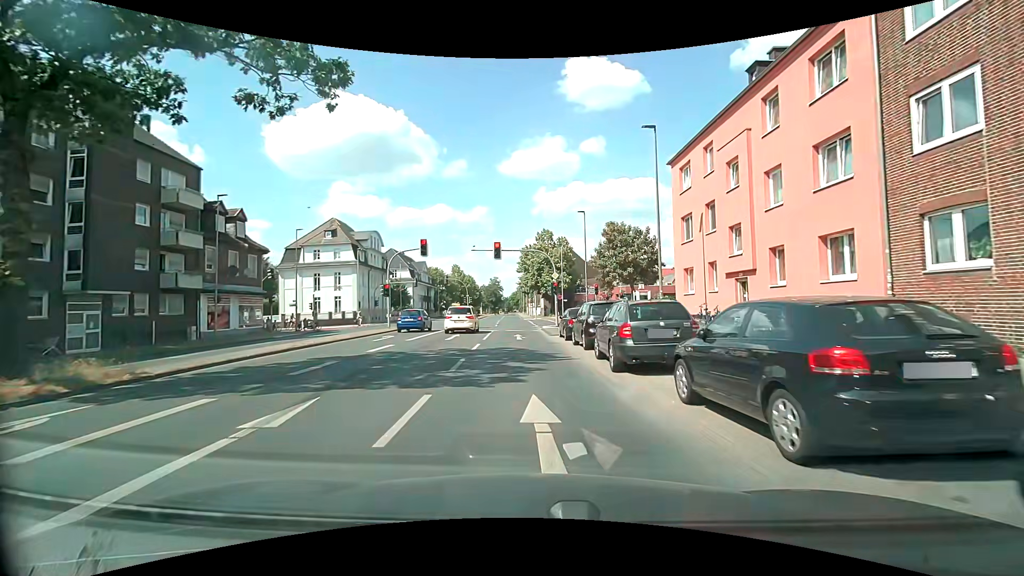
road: secondary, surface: asphalt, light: Day
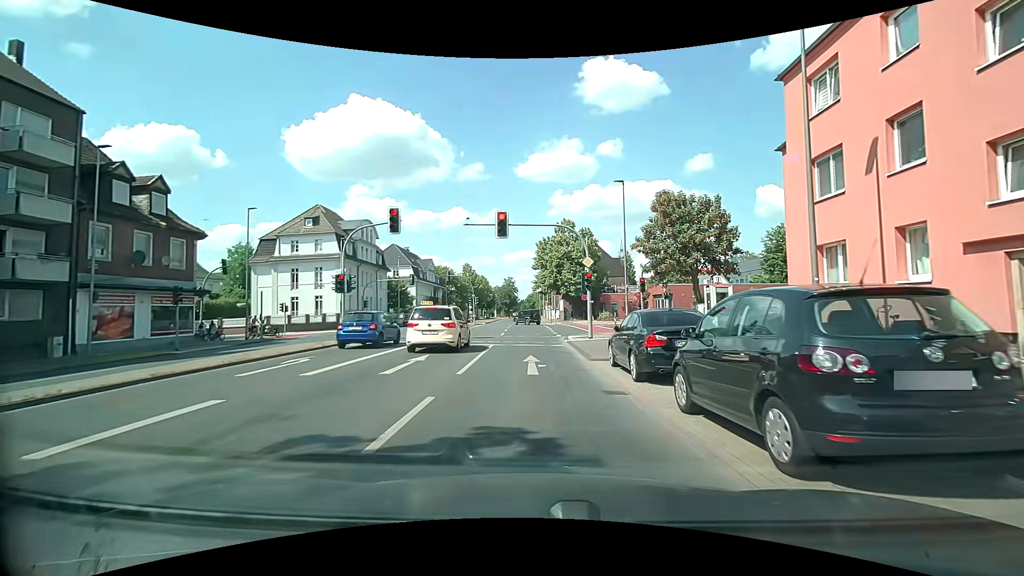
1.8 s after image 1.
(-0.4, +11.8) m; -2°
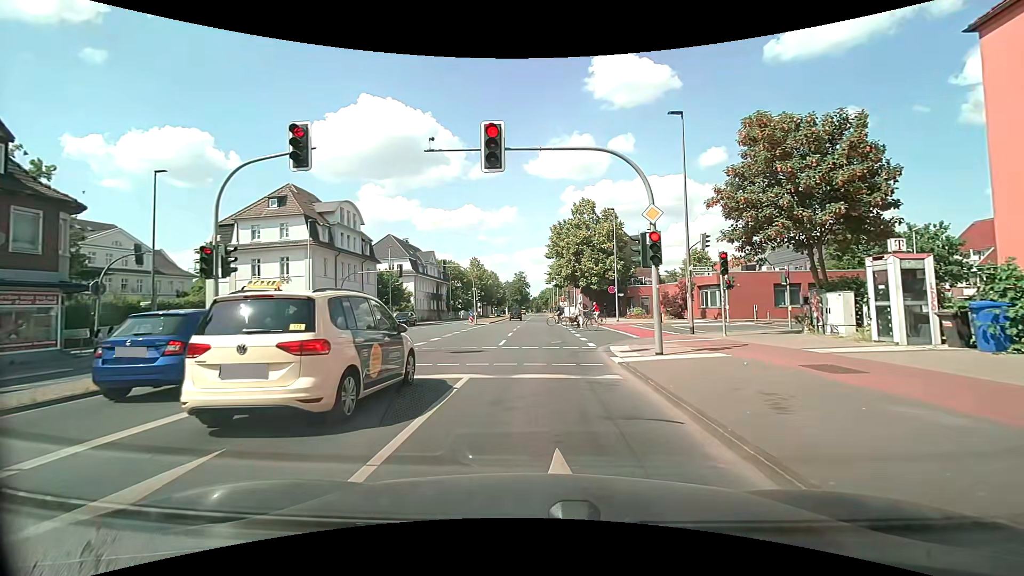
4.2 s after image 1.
(-0.2, +11.1) m; -3°
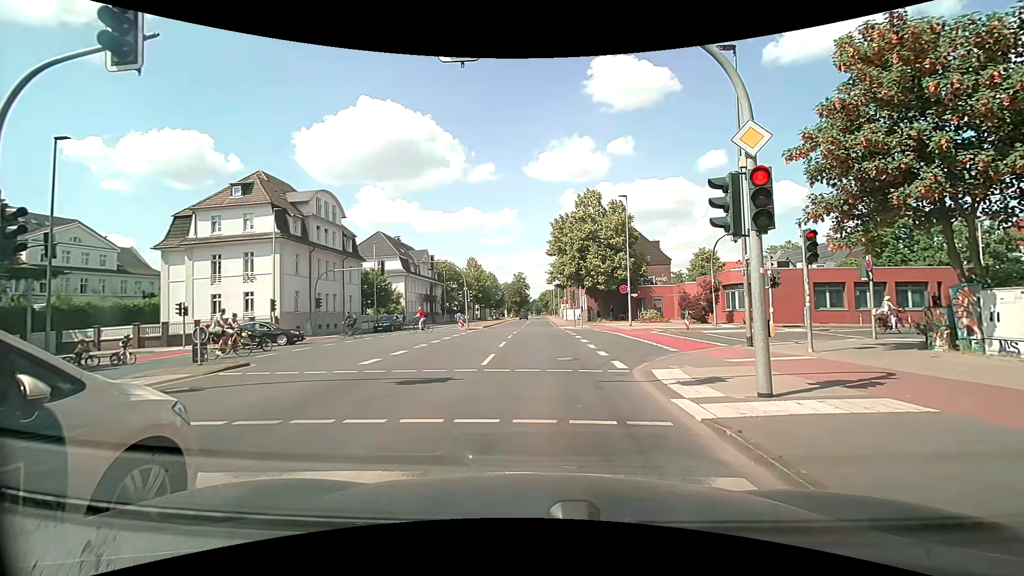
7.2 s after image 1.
(+0.2, +5.9) m; +1°
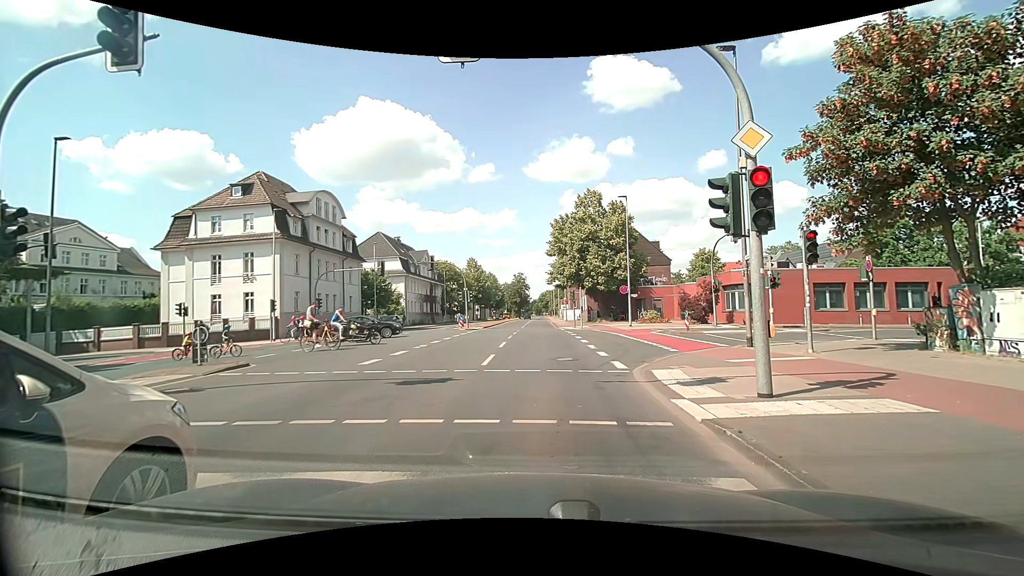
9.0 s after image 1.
(0.0, +0.1) m; 0°
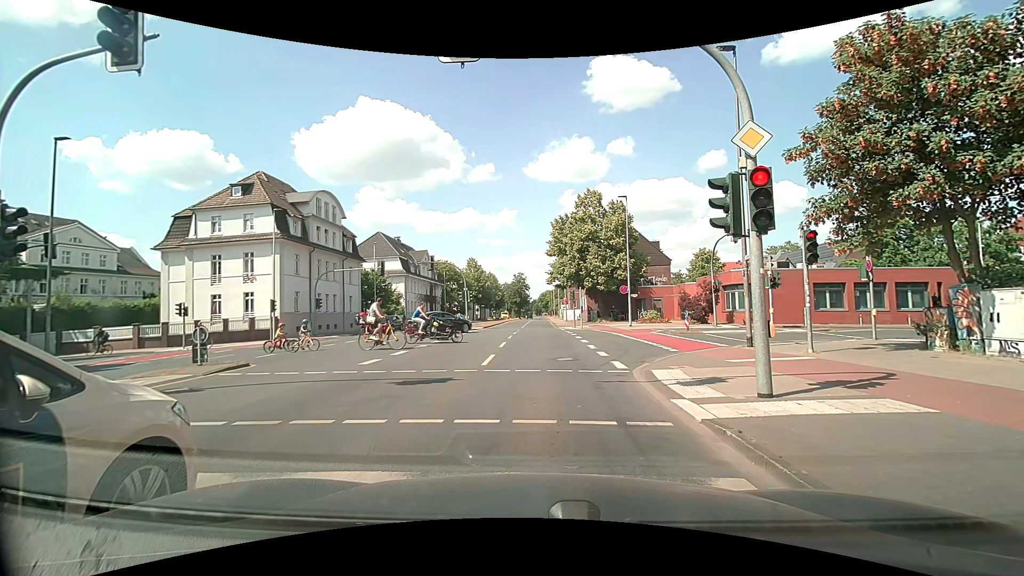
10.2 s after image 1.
(0.0, 0.0) m; 0°
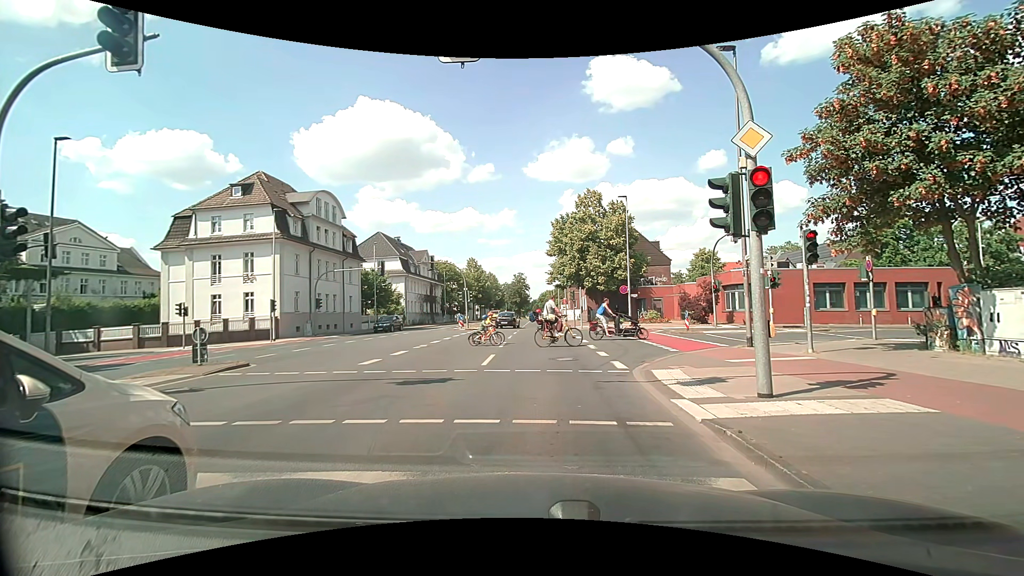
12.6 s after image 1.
(0.0, 0.0) m; 0°
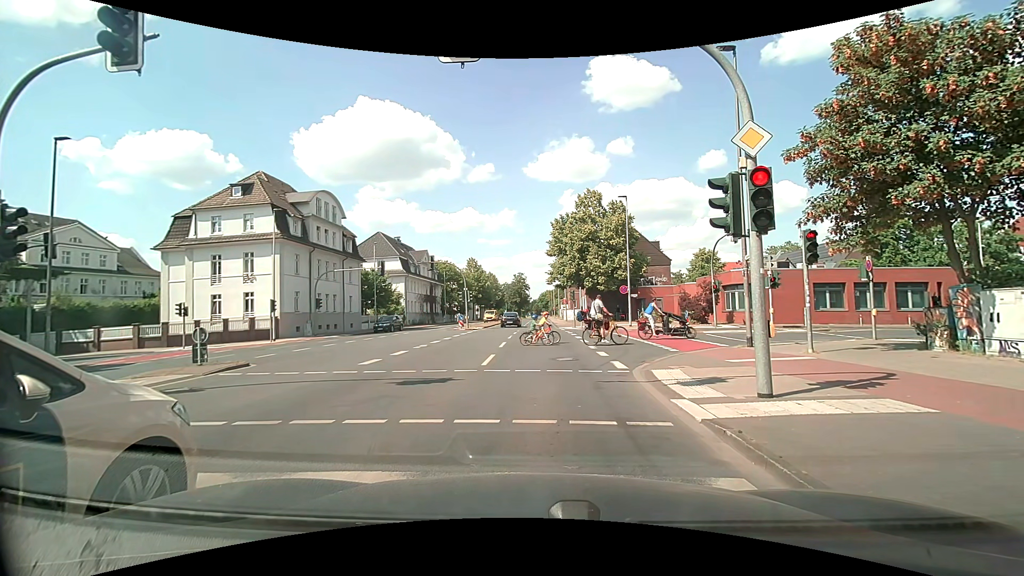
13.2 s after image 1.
(0.0, 0.0) m; 0°
(0, +10) (0, +20) (0, +30) (0, +40) (0, +50) (0, +60) (0, +70) (+1, +80) (+1, +90) (+1, +100) m
